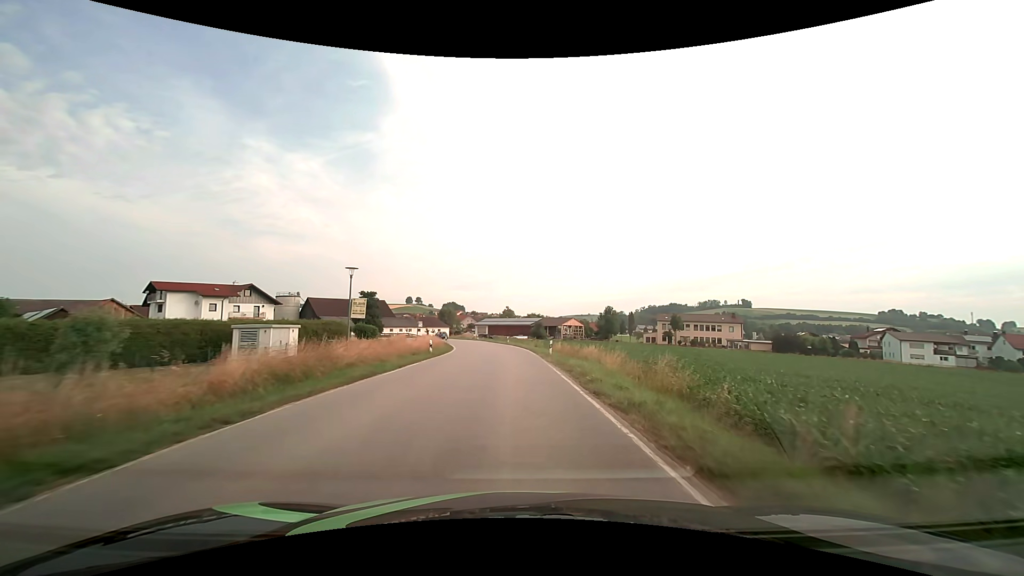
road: secondary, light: Day
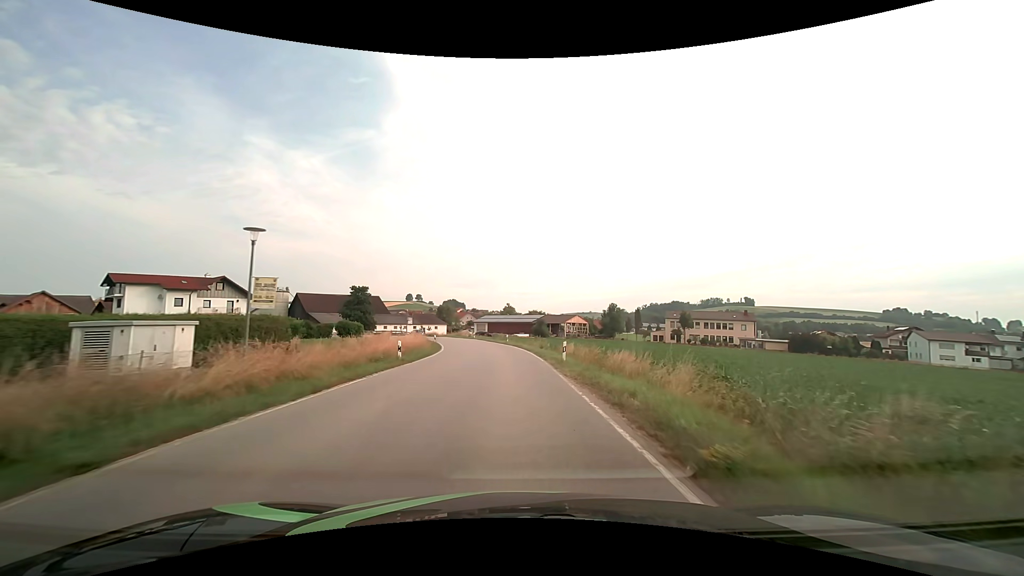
(0.0, +8.3) m; 0°
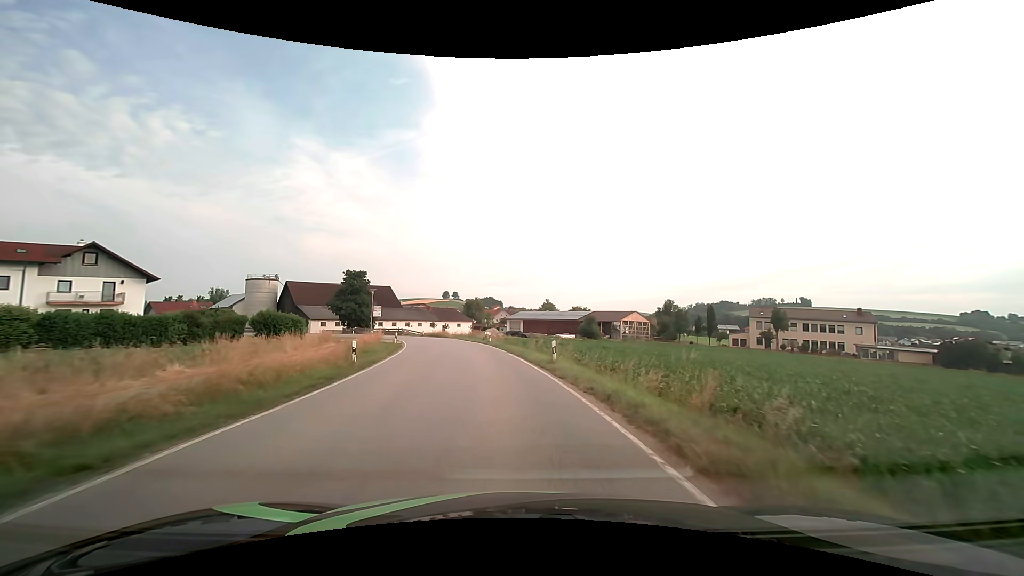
(-0.9, +31.7) m; -5°
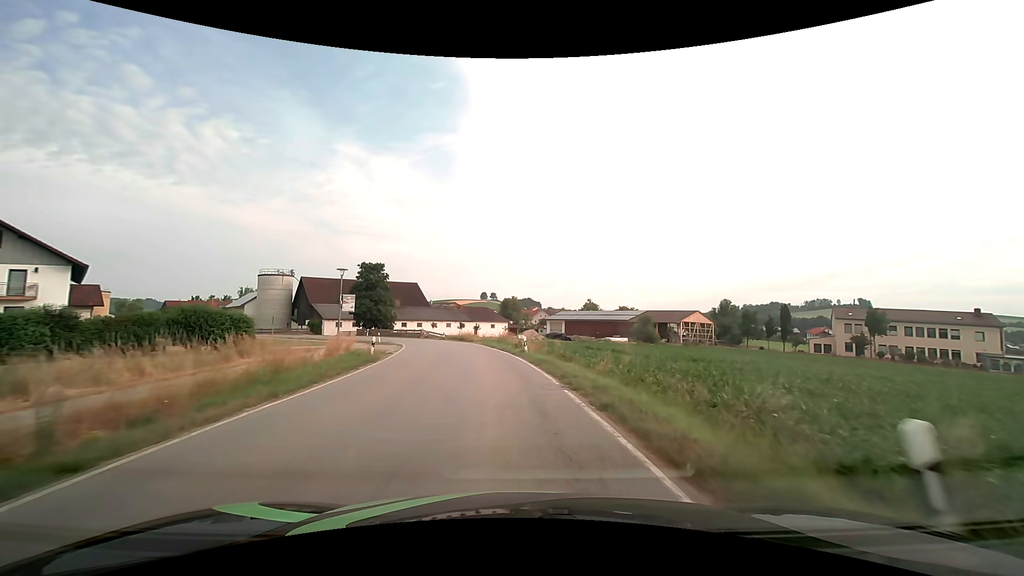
(-0.5, +15.2) m; -4°
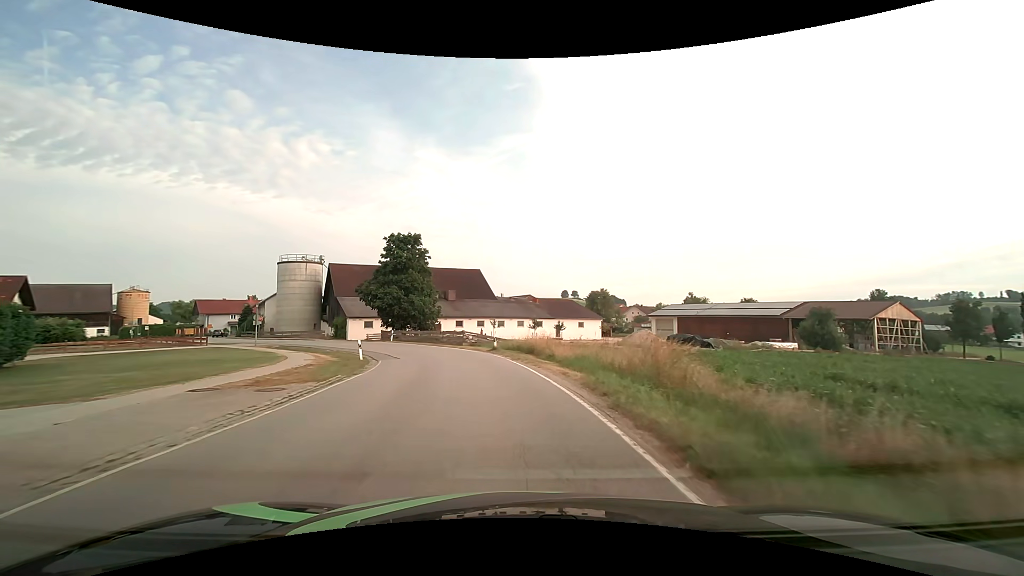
(-2.4, +29.6) m; -9°
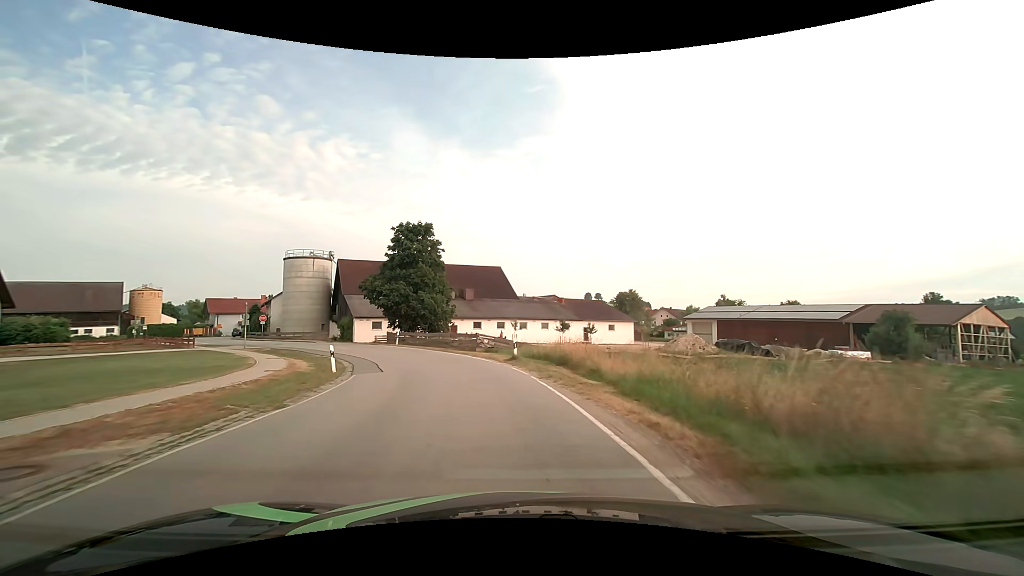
(-0.2, +7.1) m; -3°
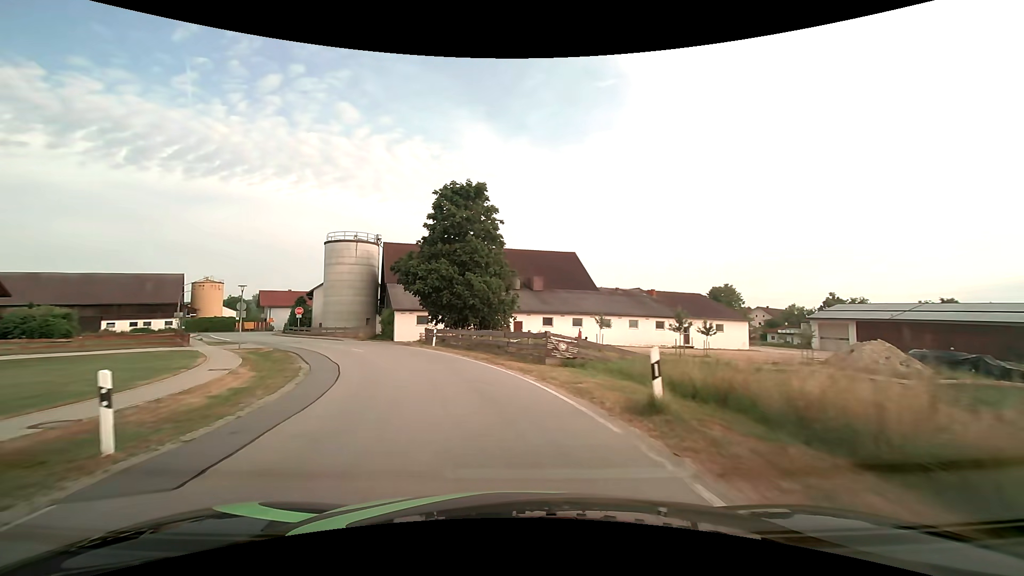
(-0.9, +13.9) m; -8°
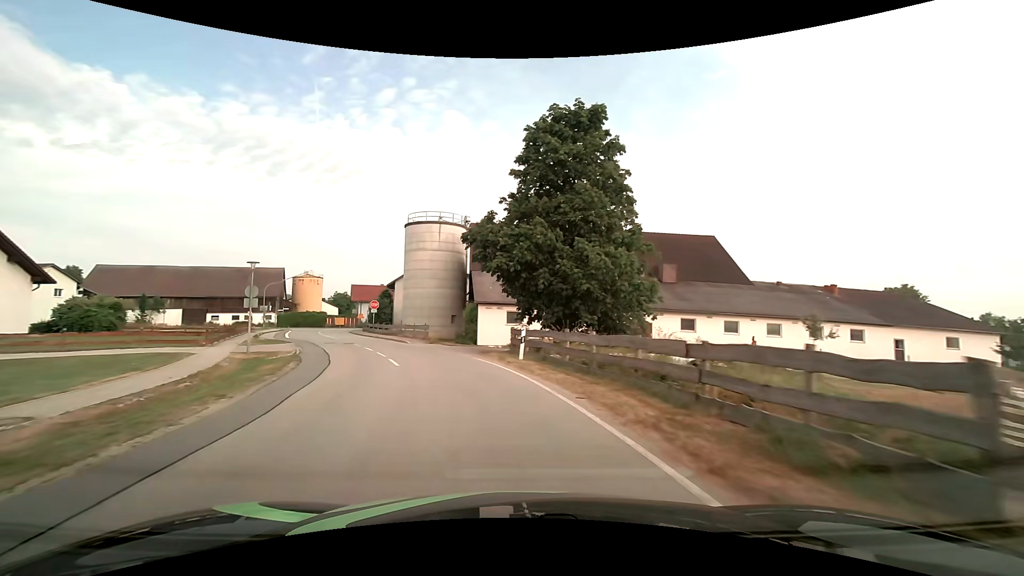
(-1.4, +13.4) m; -12°
